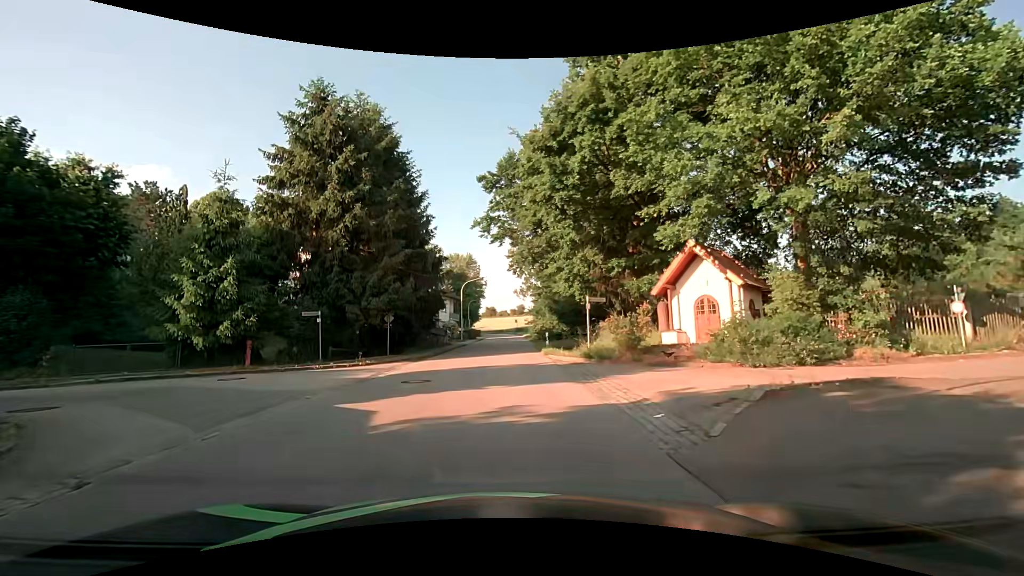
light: Day
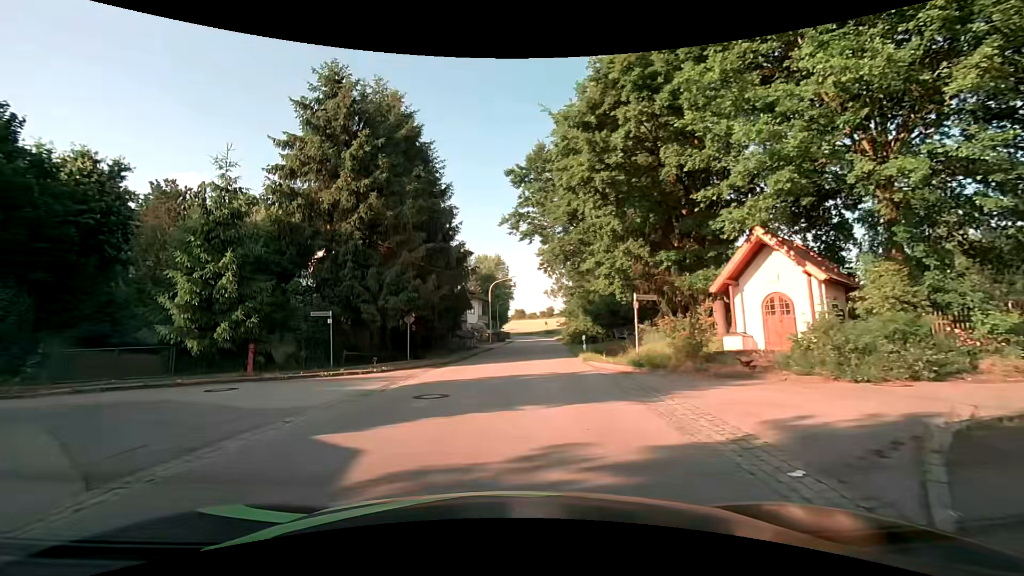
(-0.1, +2.7) m; -4°
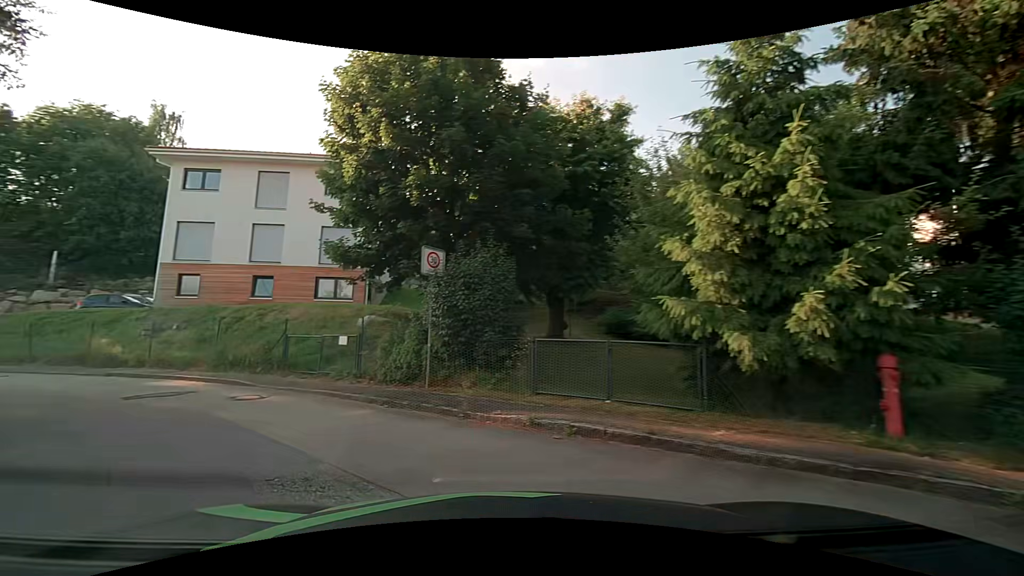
(-4.9, +11.1) m; -55°
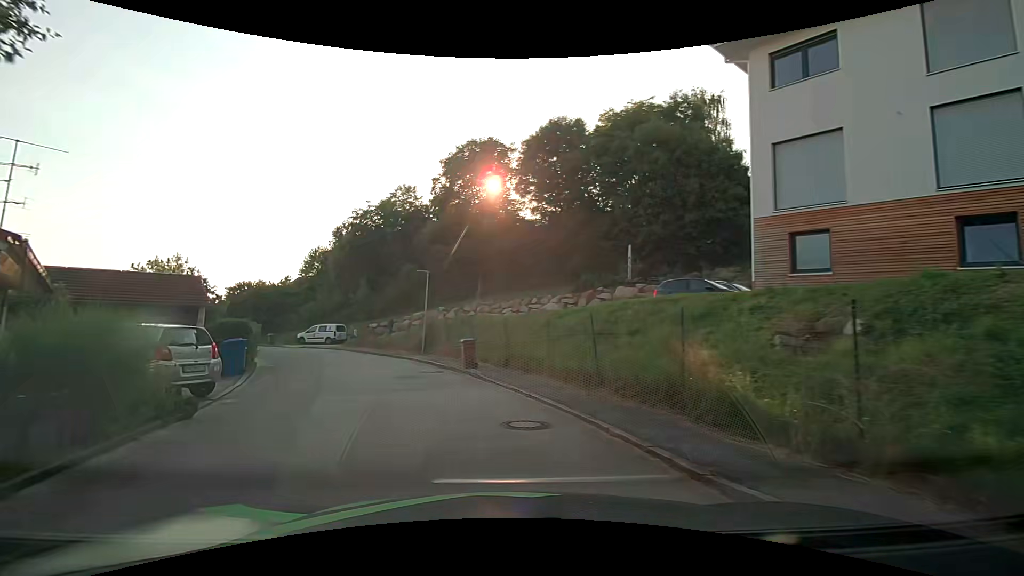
(-8.4, +12.7) m; -56°
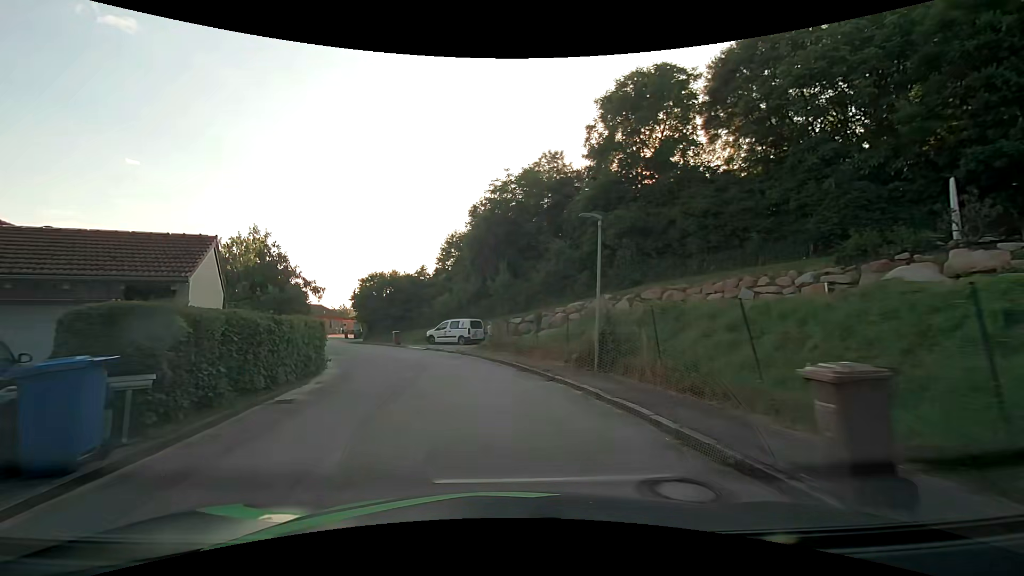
(-2.3, +12.0) m; -17°
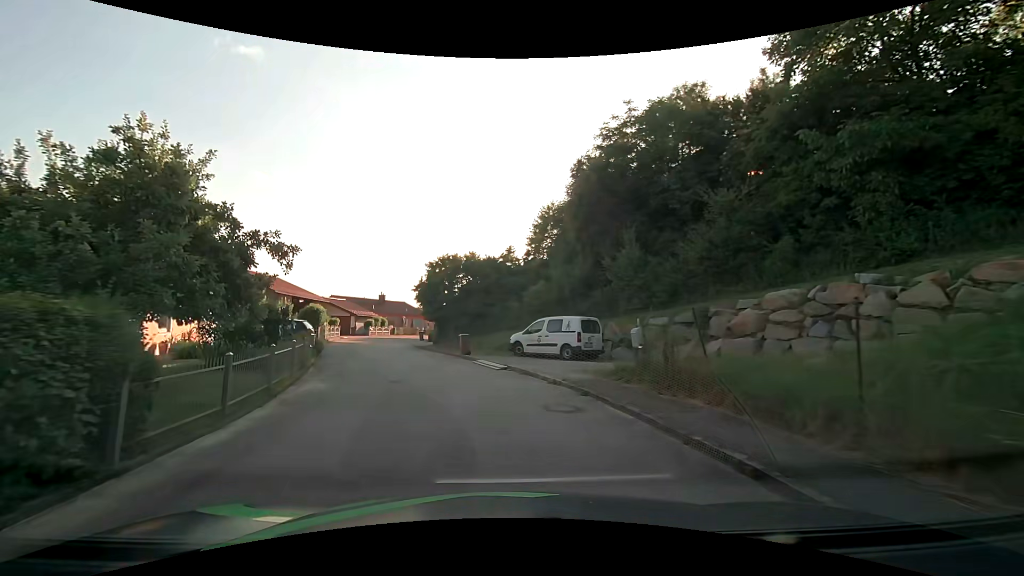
(-1.5, +13.2) m; -11°
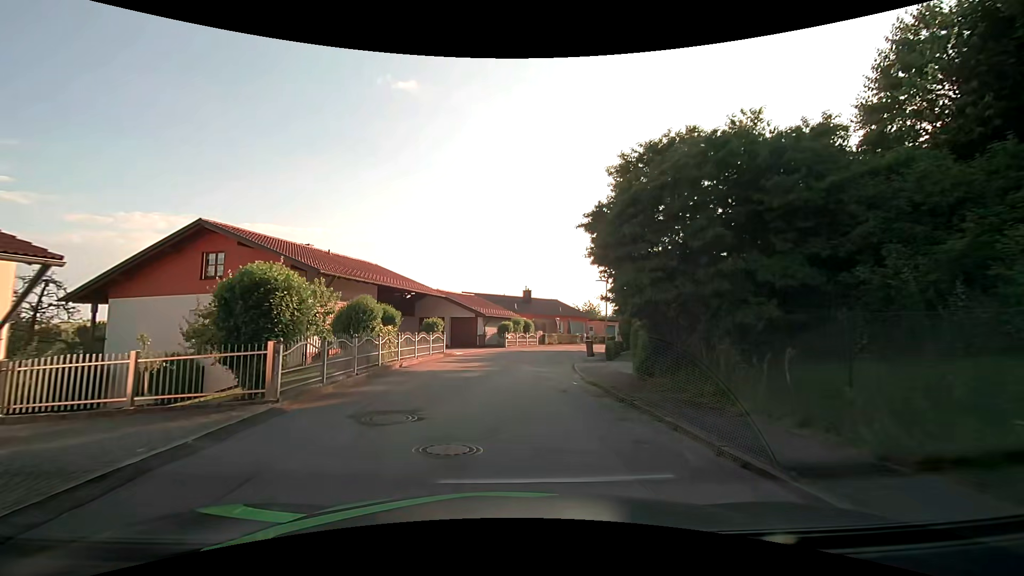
(-4.4, +22.2) m; -17°
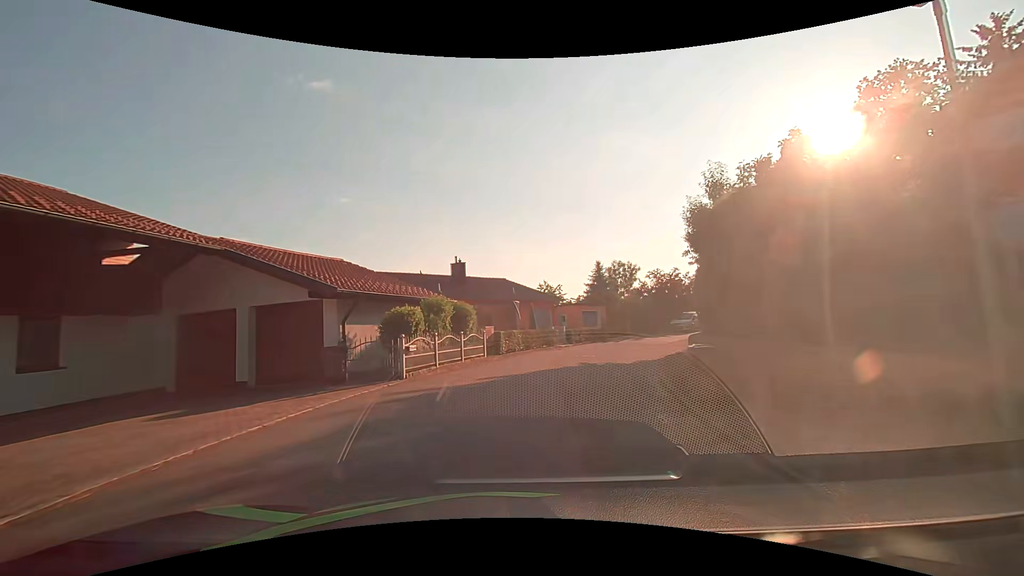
(+0.3, +22.6) m; +6°
(+1, +10) (+3, +20) (+7, +29) (+13, +37) (+19, +44) (+27, +51) (+34, +58) (+43, +63) (+52, +67) (+61, +71) m
